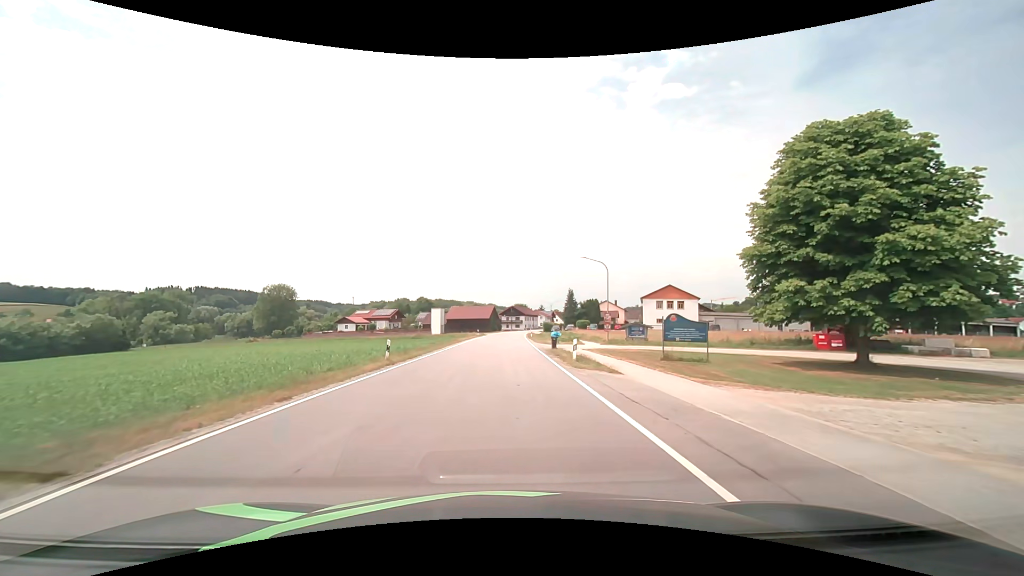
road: secondary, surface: asphalt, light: Day
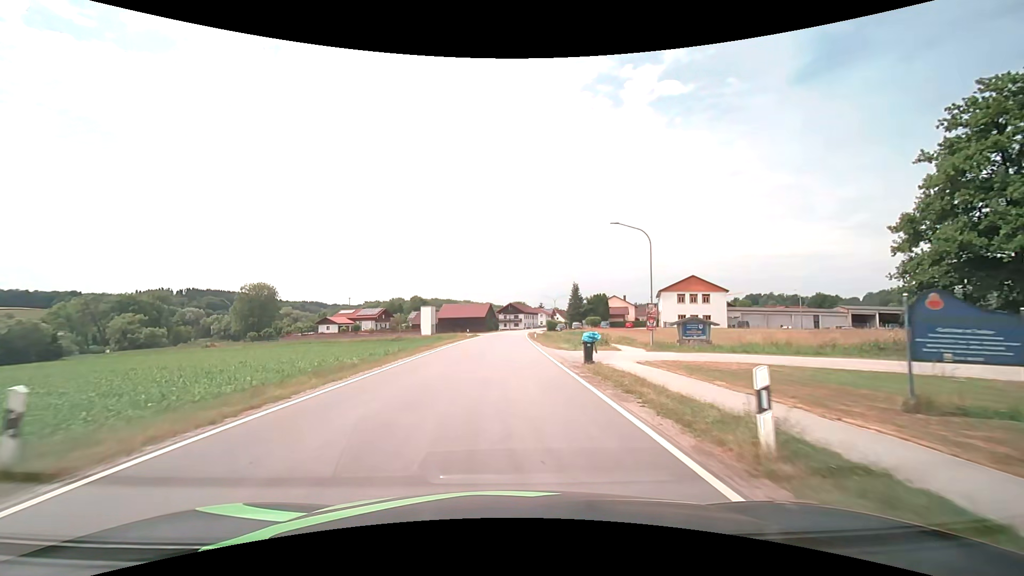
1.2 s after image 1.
(0.0, +14.9) m; 0°
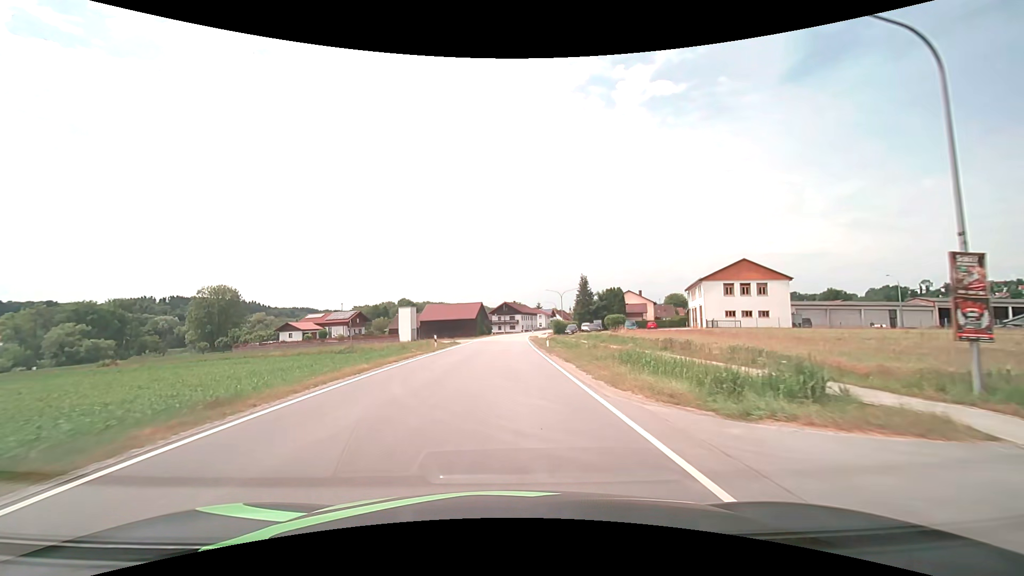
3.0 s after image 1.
(+0.1, +22.3) m; +1°
(0, +10) (0, +20) (0, +30) (0, +40) (0, +50) (+1, +60) (+1, +70) (+1, +80) (+2, +90) (+3, +100) m
